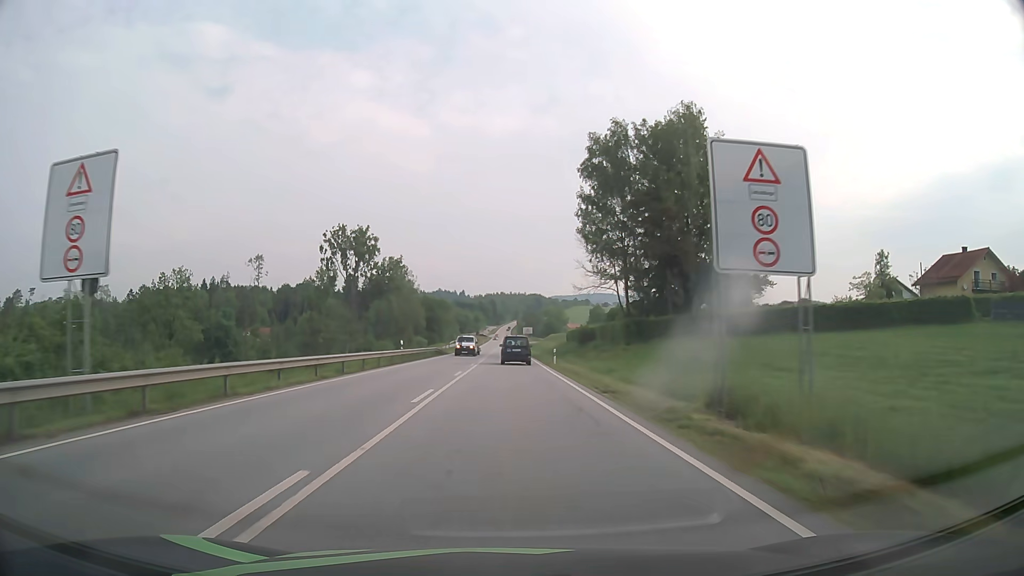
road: primary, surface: asphalt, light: Day
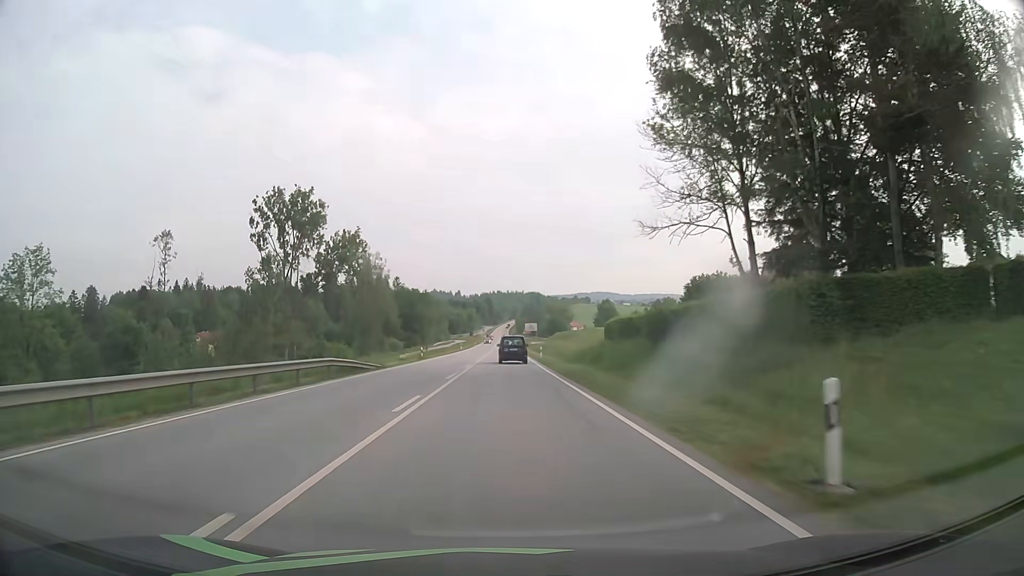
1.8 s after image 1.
(+0.1, +37.8) m; 0°
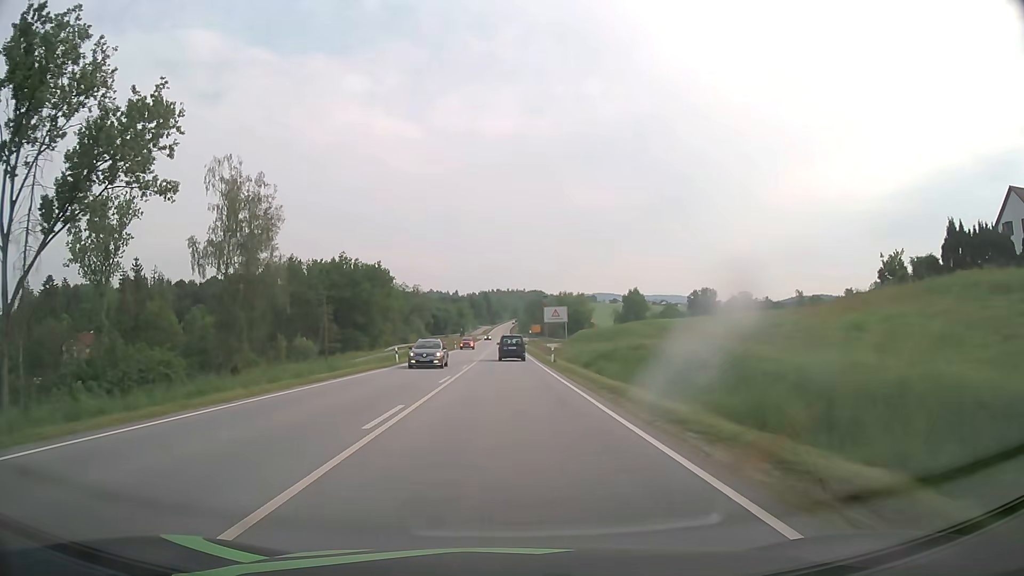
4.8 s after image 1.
(-0.2, +62.7) m; 0°
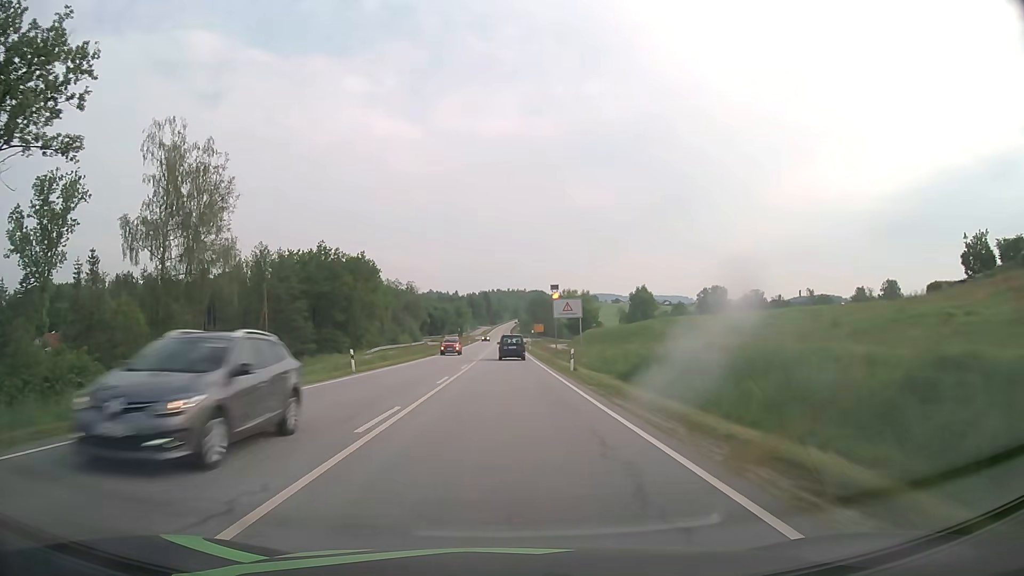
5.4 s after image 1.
(0.0, +12.6) m; 0°
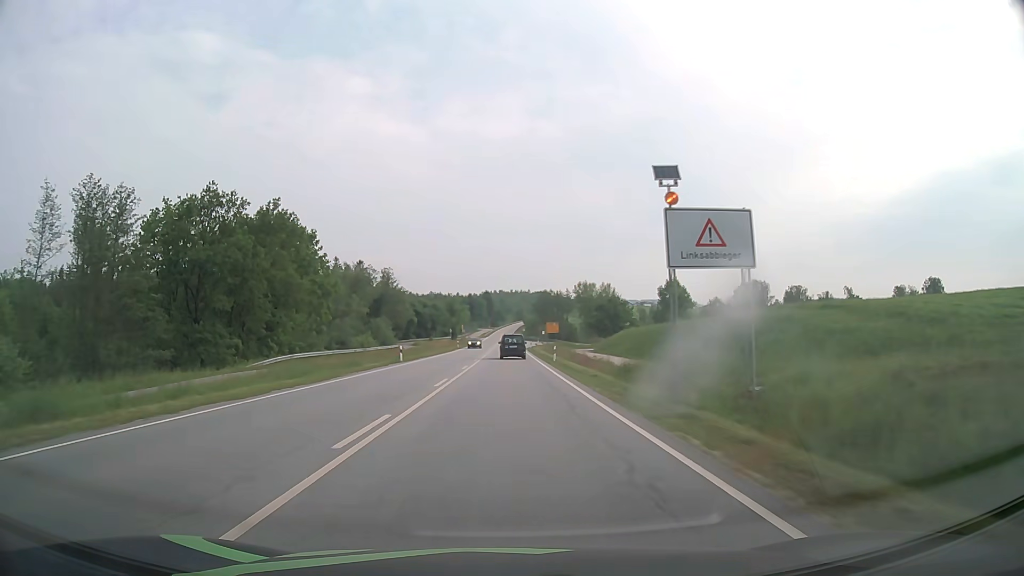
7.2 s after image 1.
(-0.1, +37.6) m; 0°
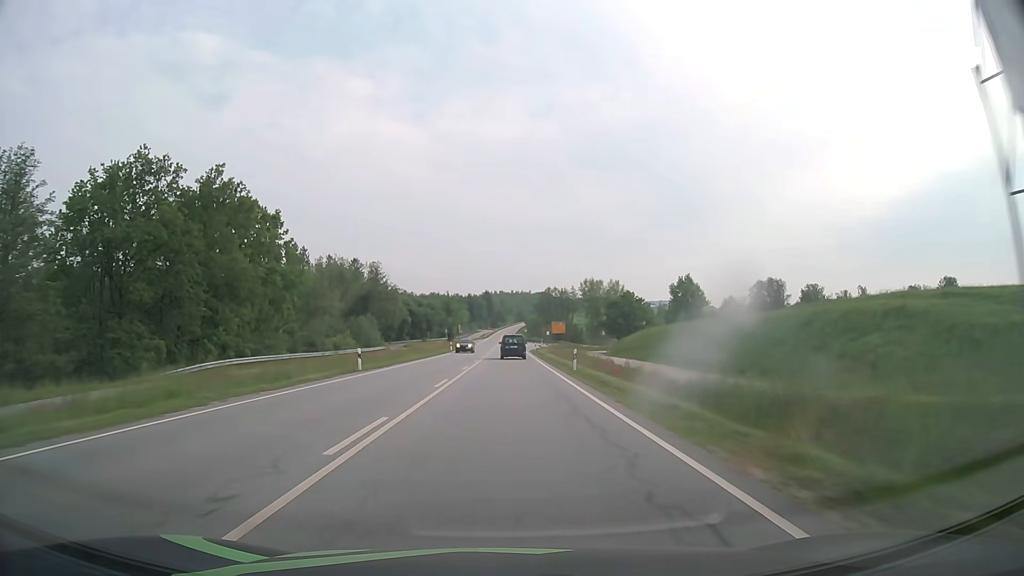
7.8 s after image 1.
(0.0, +12.5) m; 0°
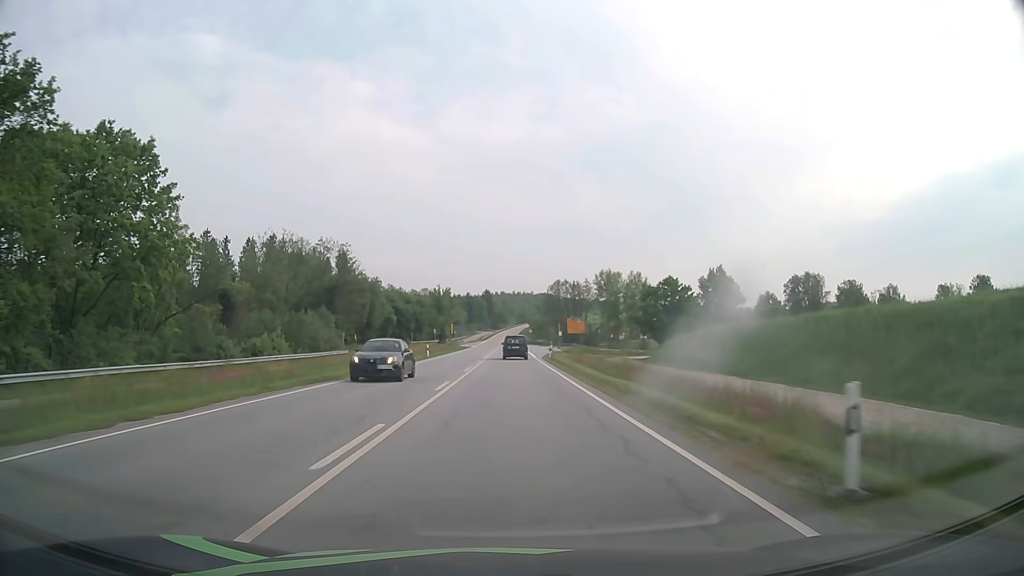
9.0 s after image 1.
(0.0, +25.0) m; 0°
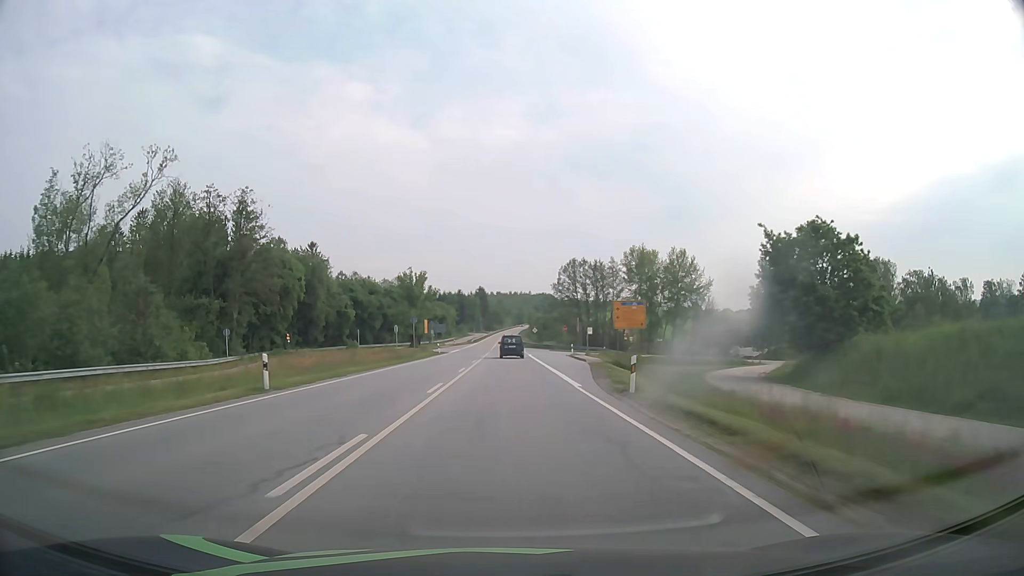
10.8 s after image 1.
(+0.1, +37.4) m; 0°
(0, +10) (0, +20) (0, +30) (0, +40) (0, +50) (0, +60) (0, +70) (0, +80) (0, +90) (0, +100) m
